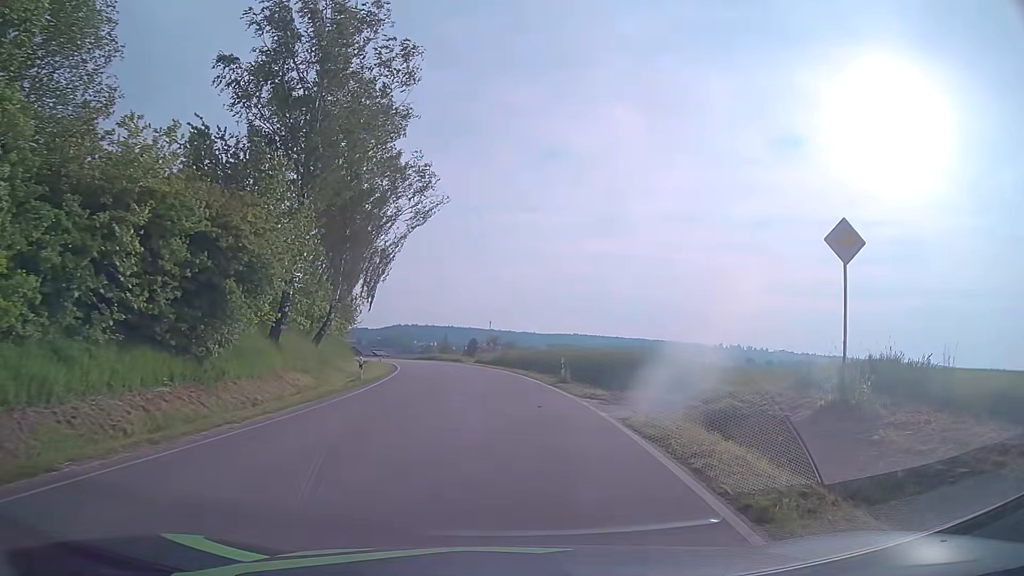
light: Day
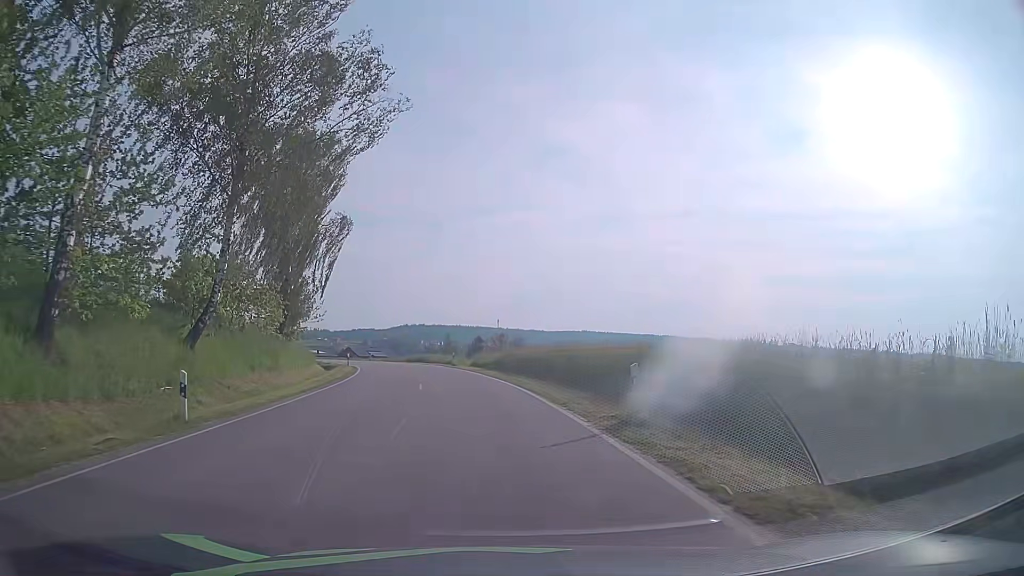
(0.0, +15.4) m; -1°
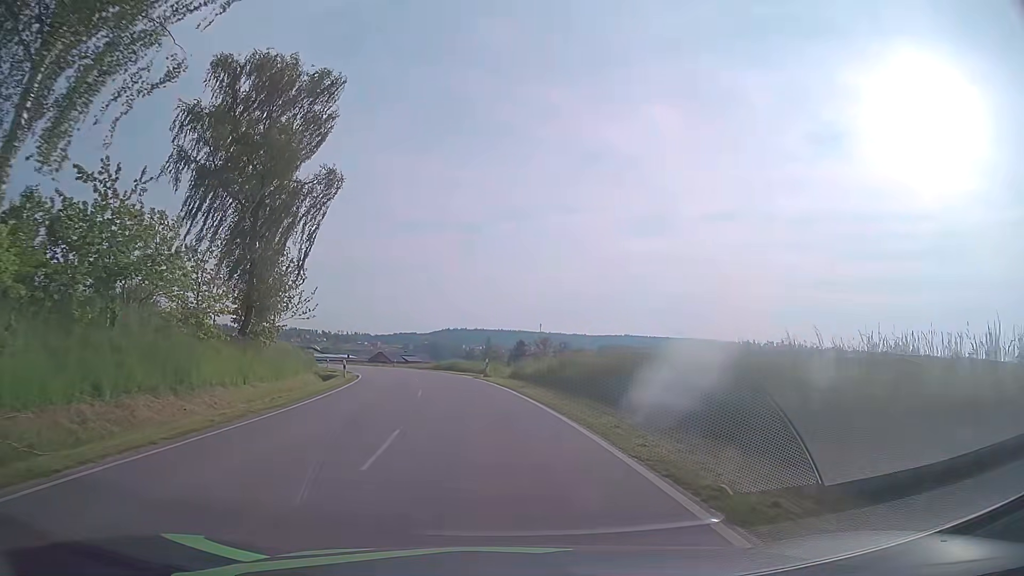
(-0.5, +13.2) m; -4°
(0, +10) (-1, +20) (-2, +30) (-4, +40) (-6, +49) (-9, +59) (-12, +69) (-15, +78) (-19, +87) (-24, +96) m
